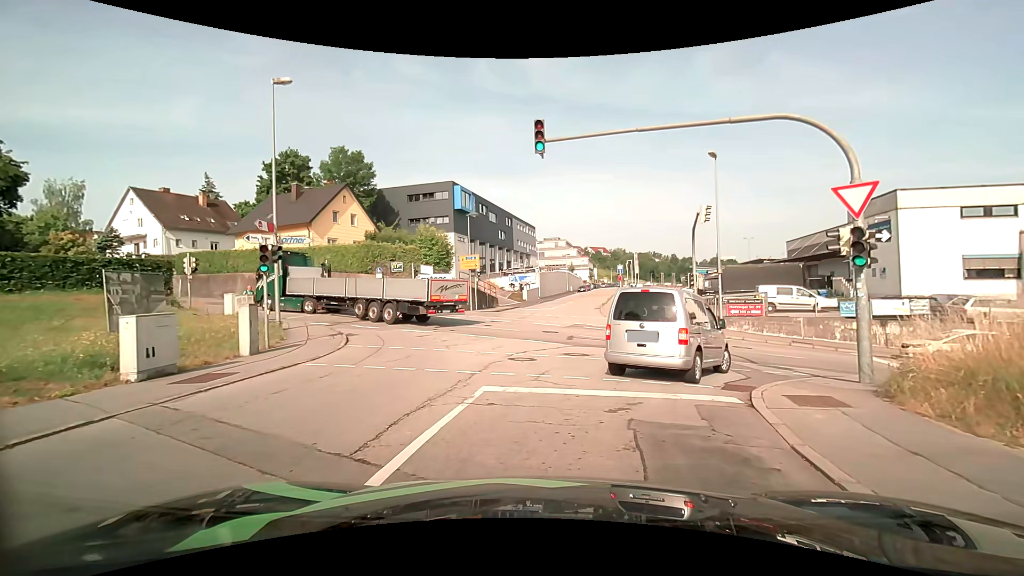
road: residential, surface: asphalt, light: Day
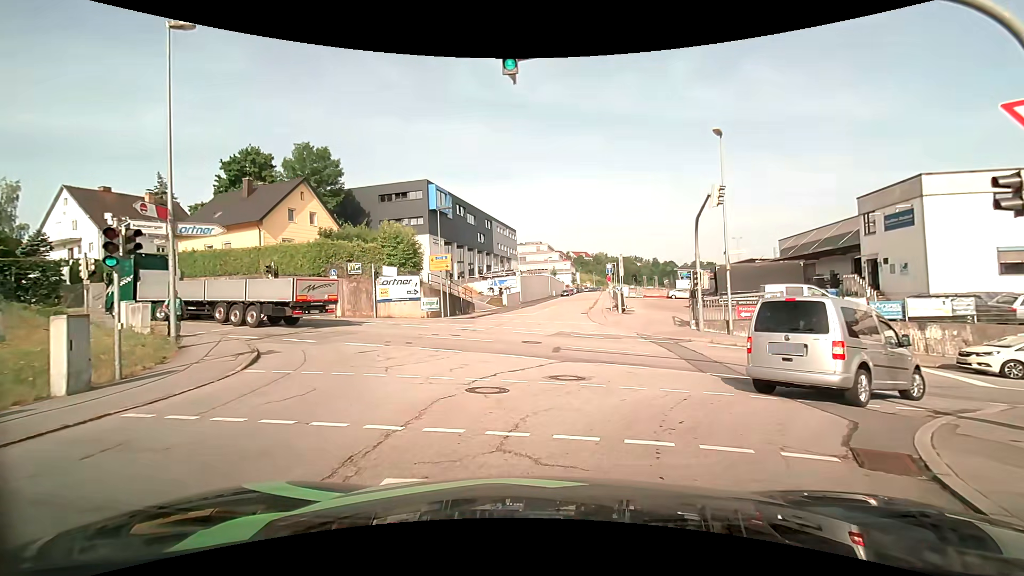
(+0.1, +4.6) m; 0°
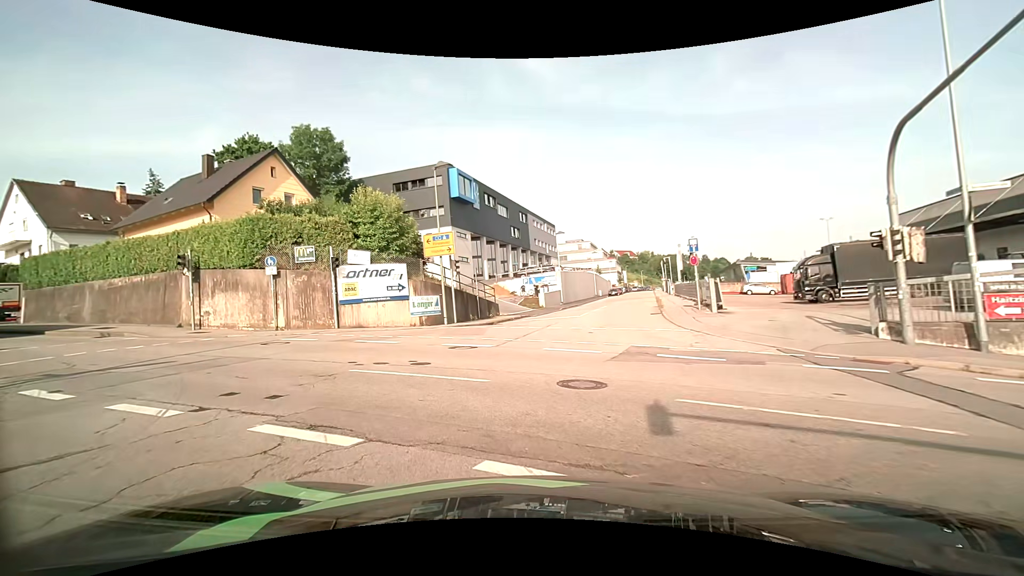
(+0.1, +11.5) m; -2°
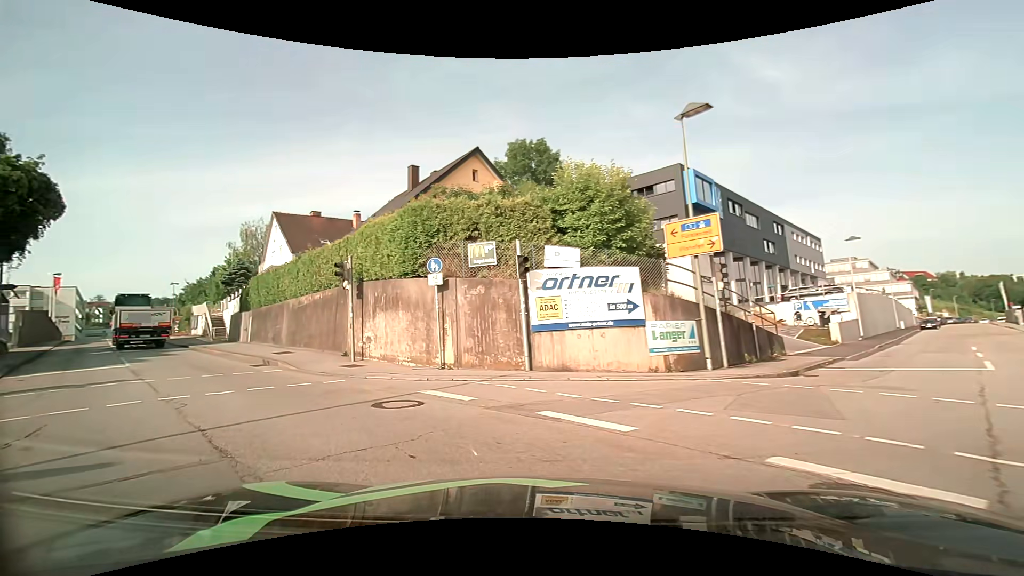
(-1.9, +8.8) m; -26°
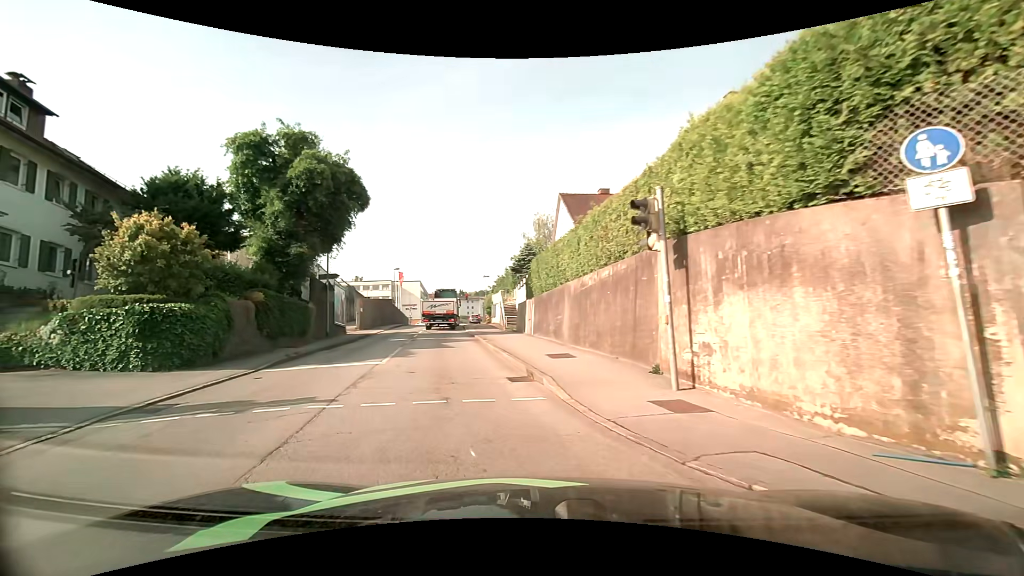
(-2.3, +7.9) m; -35°
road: tertiary
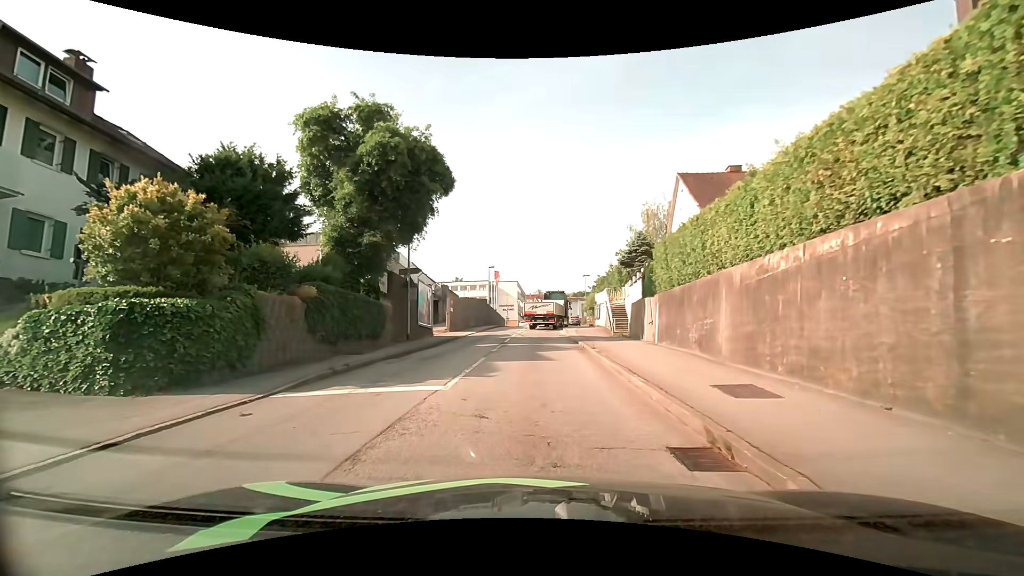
(-0.4, +5.4) m; -9°
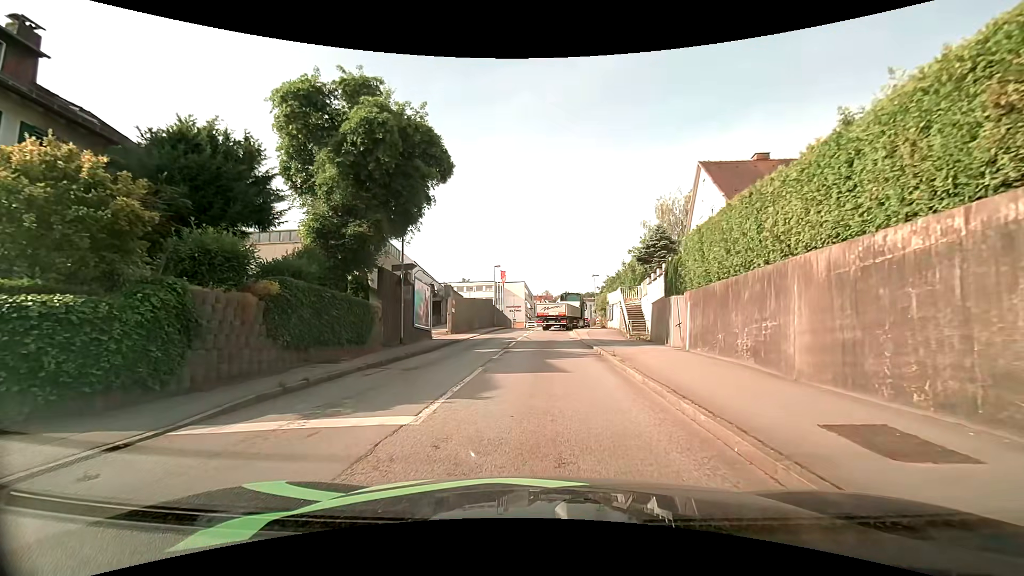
(0.0, +3.0) m; -1°
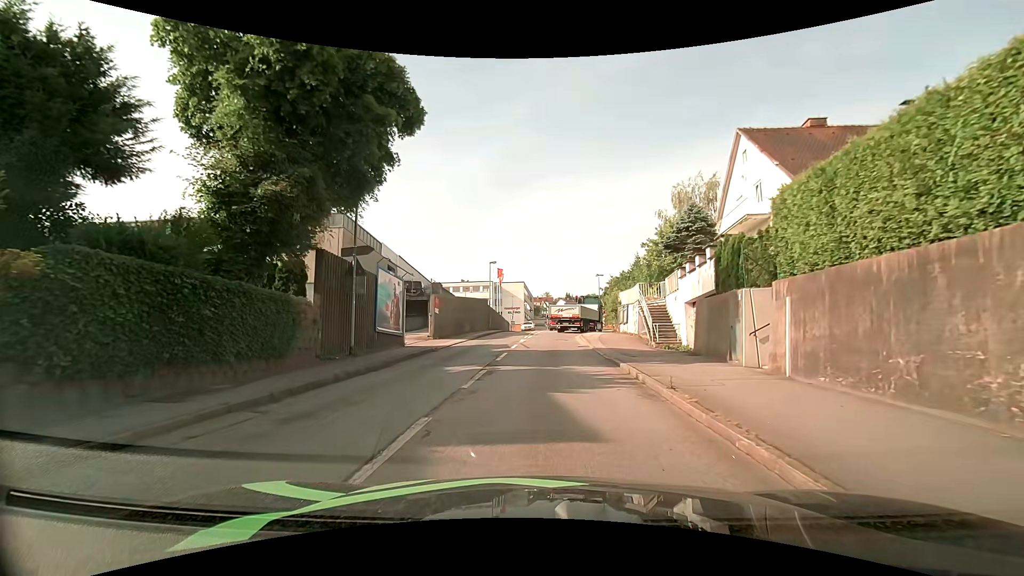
(0.0, +6.6) m; 0°
(0, +10) (0, +20) (+1, +30) (+1, +40) (+2, +50) (+2, +60) (+3, +70) (+4, +80) (+4, +90) (+4, +100) m
